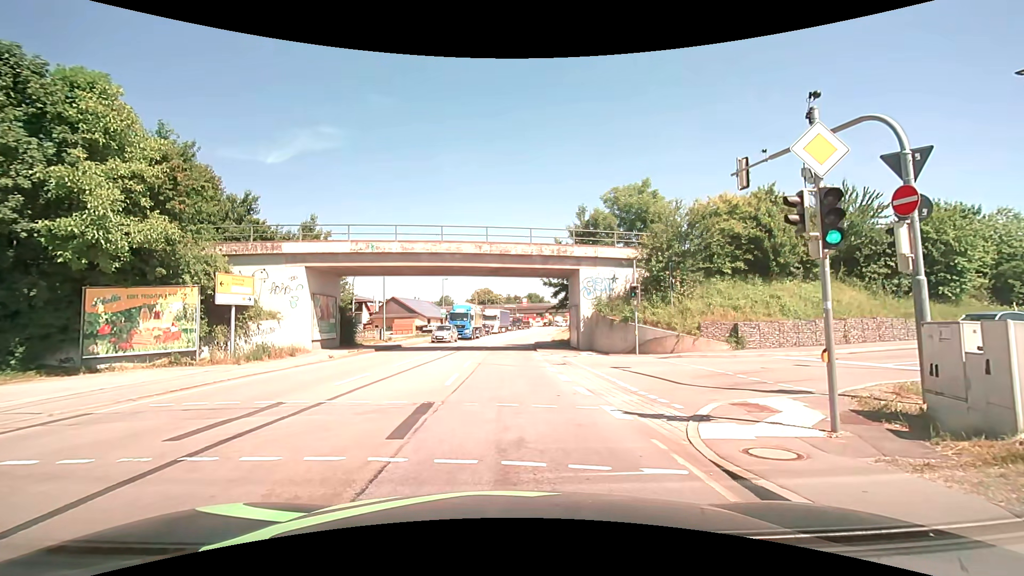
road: primary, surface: asphalt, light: Day
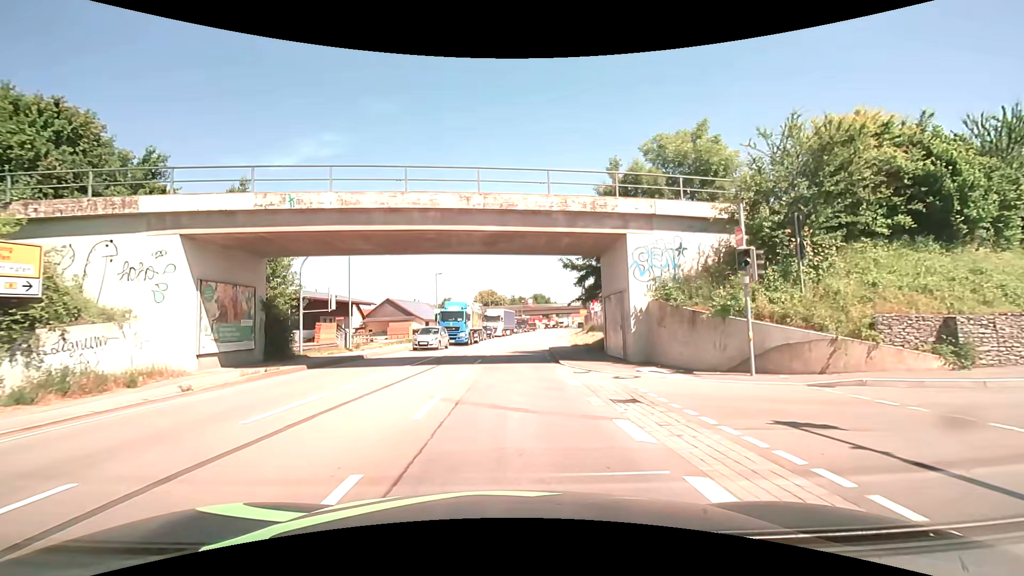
(-0.5, +11.3) m; -3°
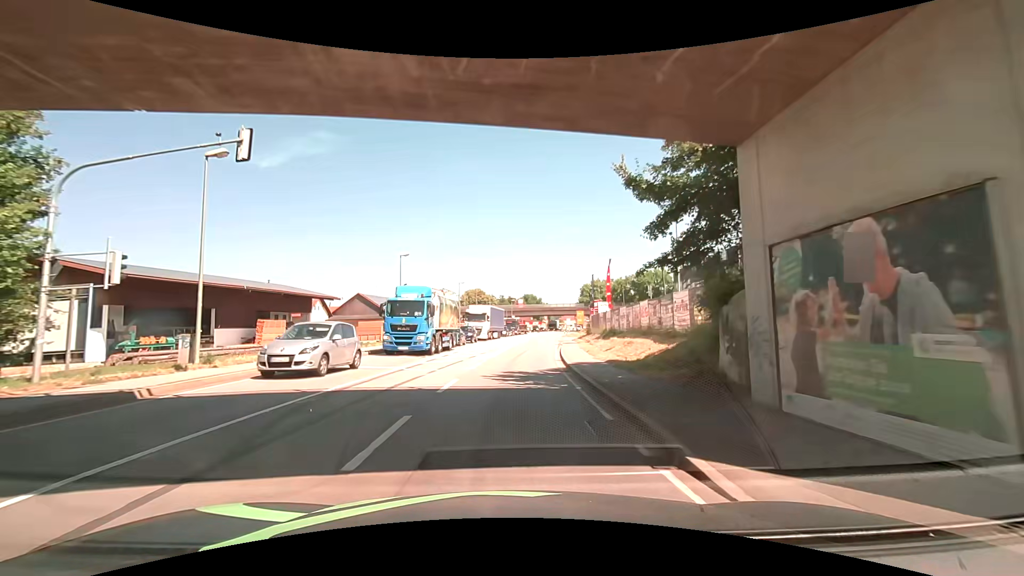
(0.0, +15.3) m; +1°
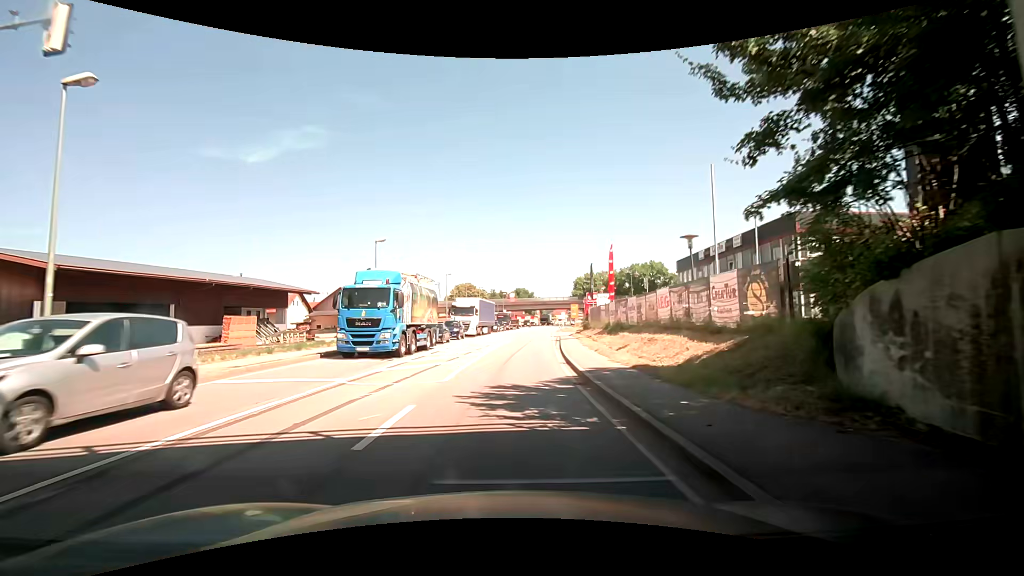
(+0.1, +5.3) m; +1°
